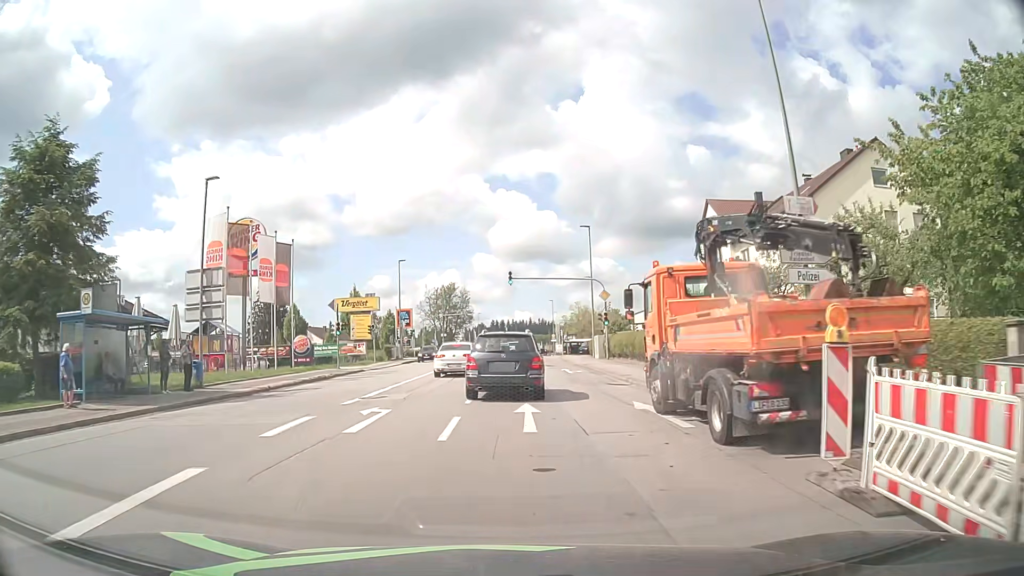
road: tertiary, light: Day
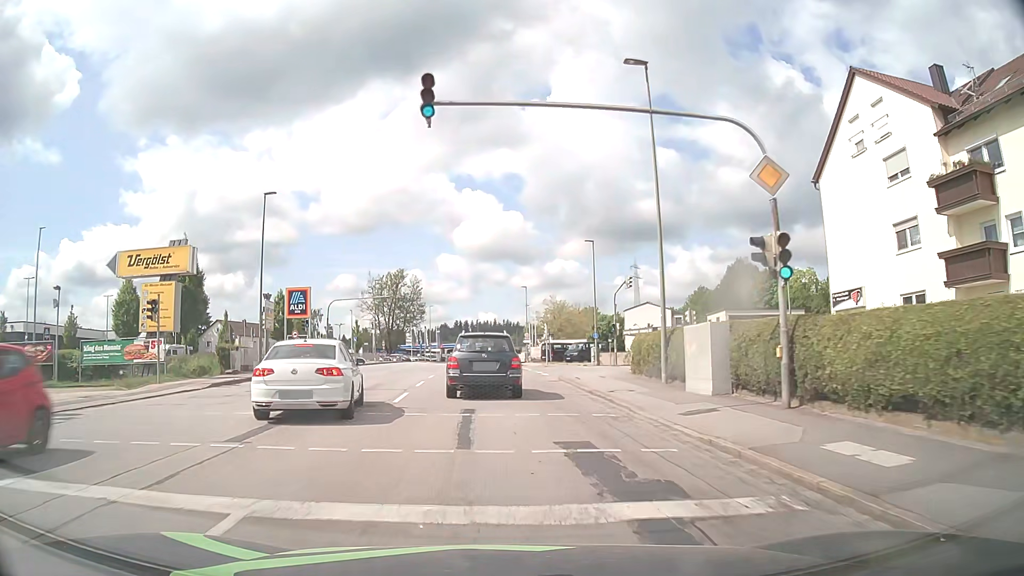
(+0.9, +32.5) m; +3°
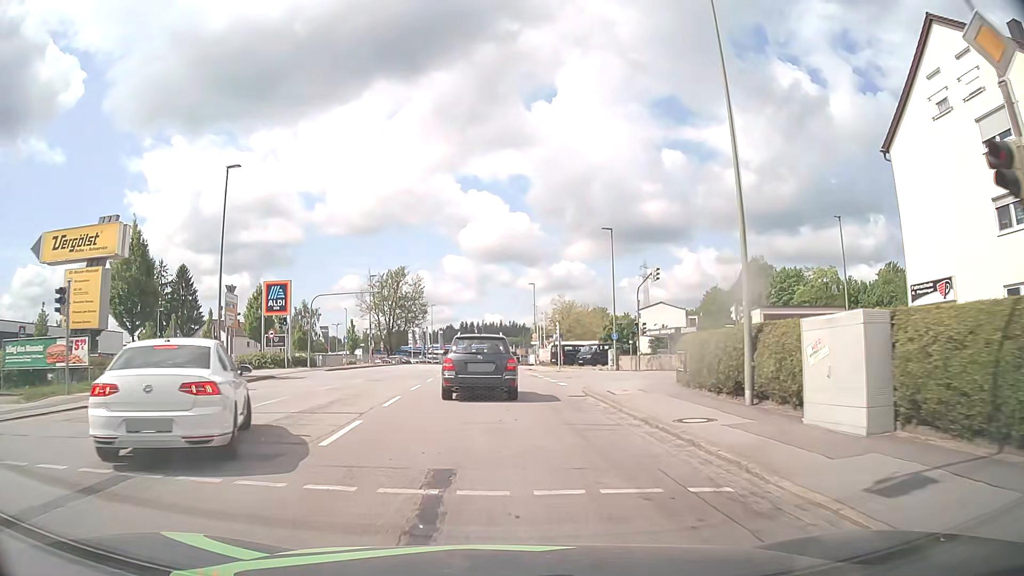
(-0.1, +6.7) m; 0°
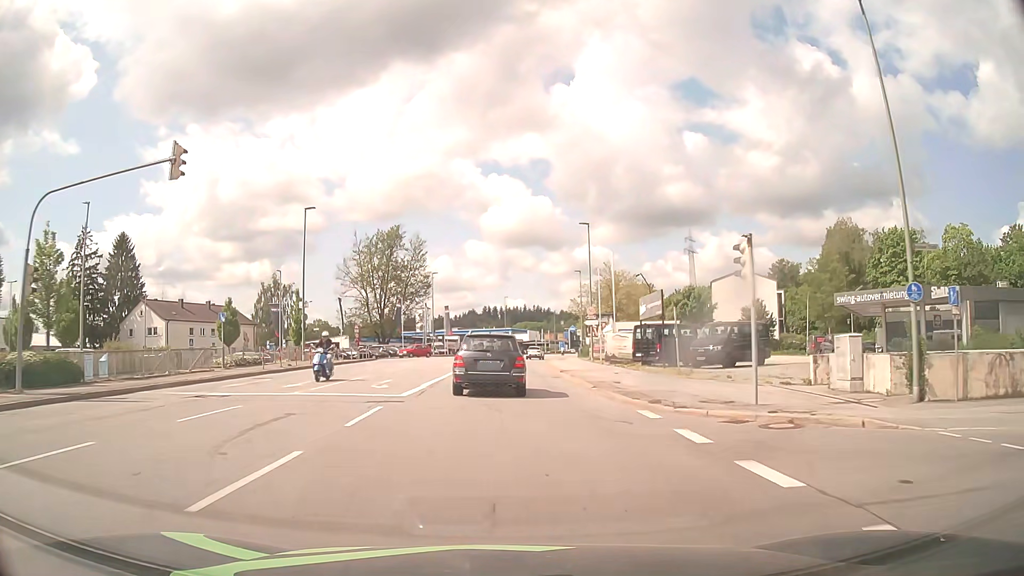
(-1.0, +34.0) m; -3°
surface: asphalt
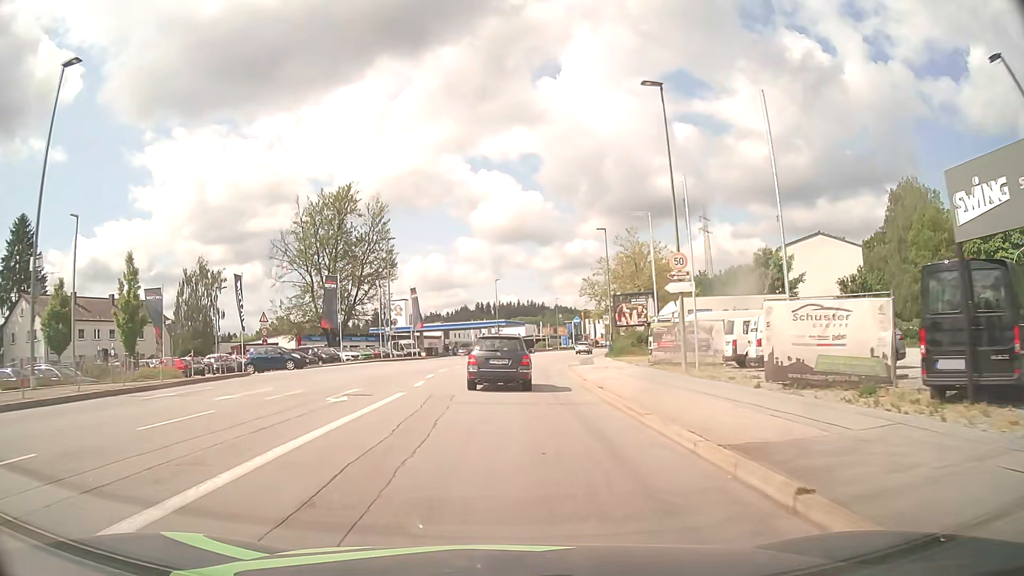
(+0.3, +27.0) m; +1°
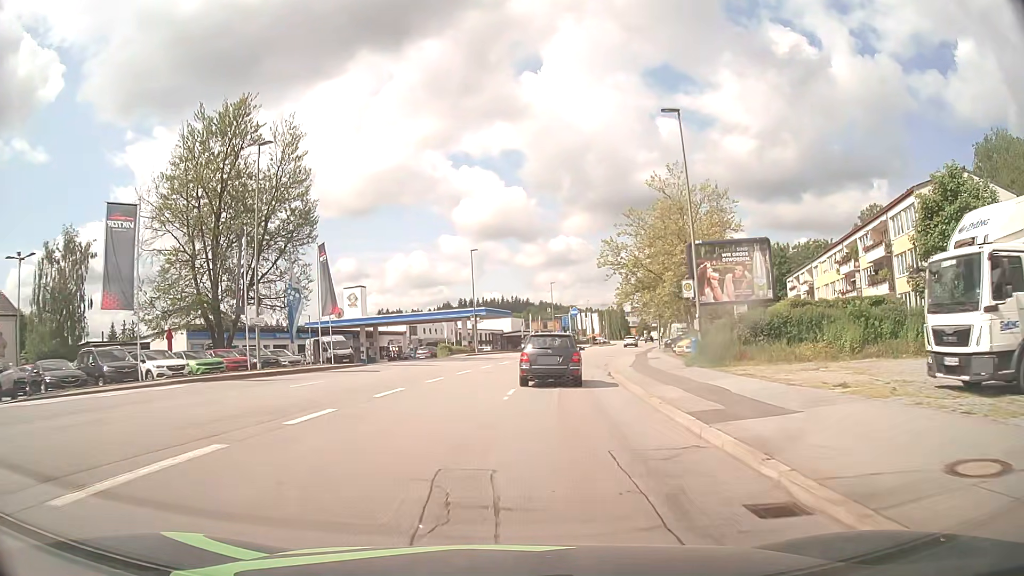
(+0.2, +28.4) m; +1°
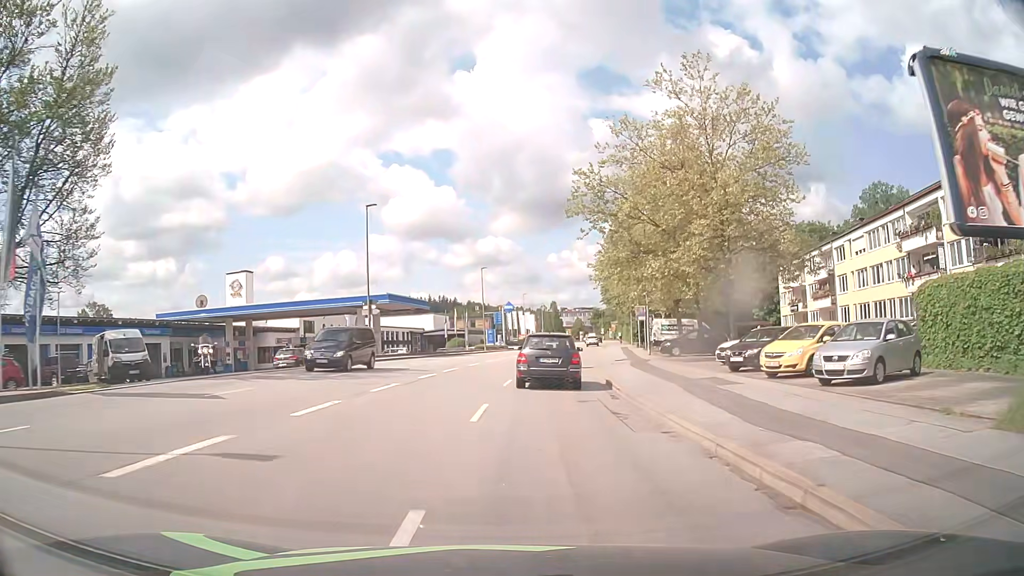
(+1.0, +22.4) m; +6°
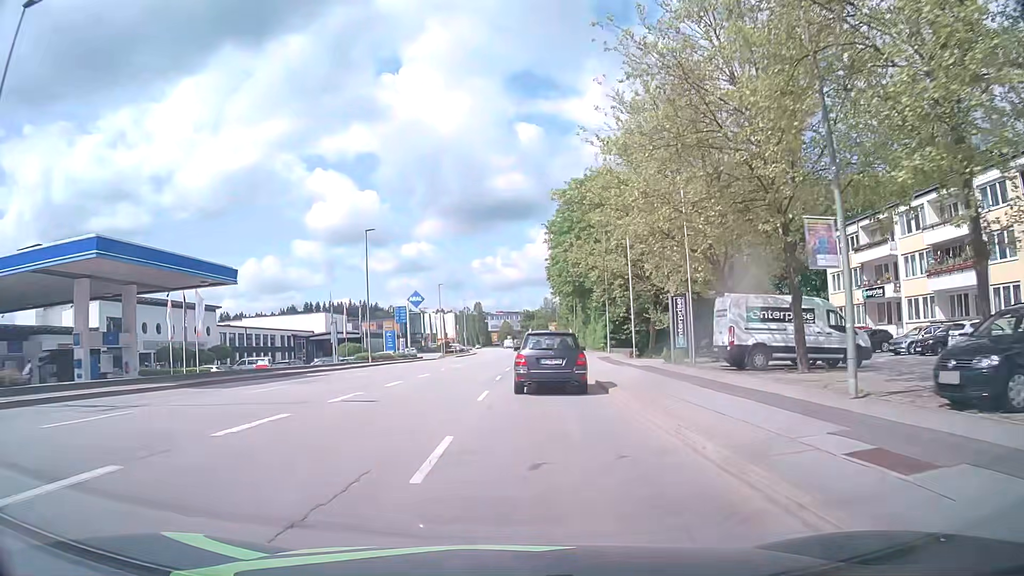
(+1.7, +31.7) m; +6°
(0, +10) (+1, +20) (+1, +30) (+1, +40) (+2, +50) (+2, +60) (+3, +70) (+4, +80) (+4, +90) (+4, +100) m
